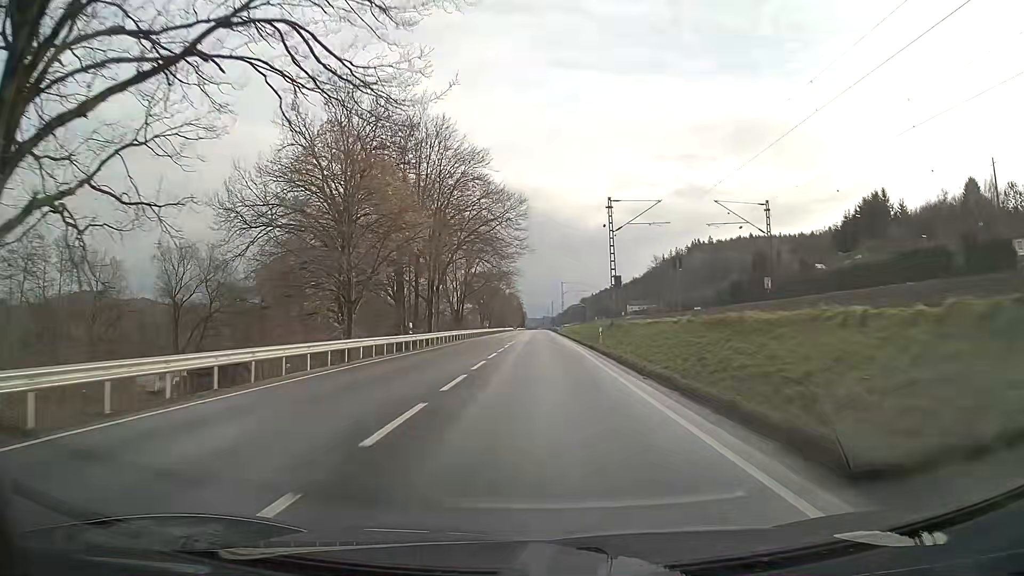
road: primary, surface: asphalt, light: Day
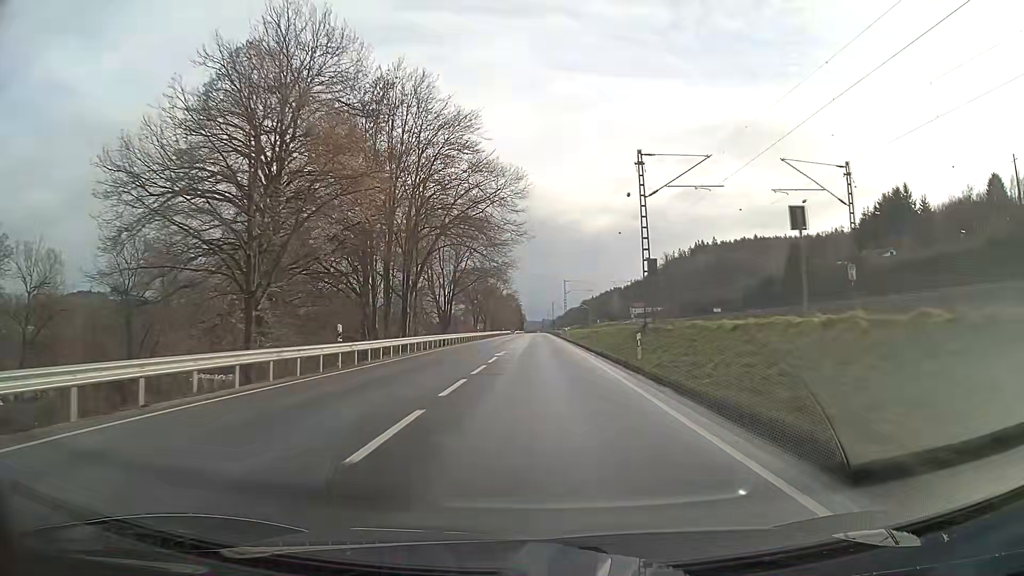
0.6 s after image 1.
(0.0, +13.2) m; 0°
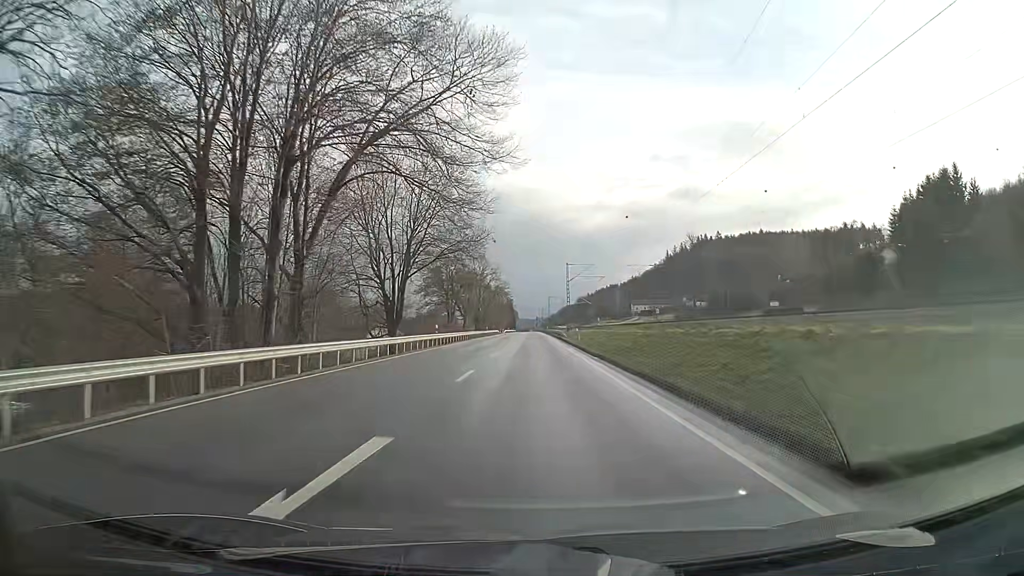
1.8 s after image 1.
(+0.1, +27.9) m; 0°
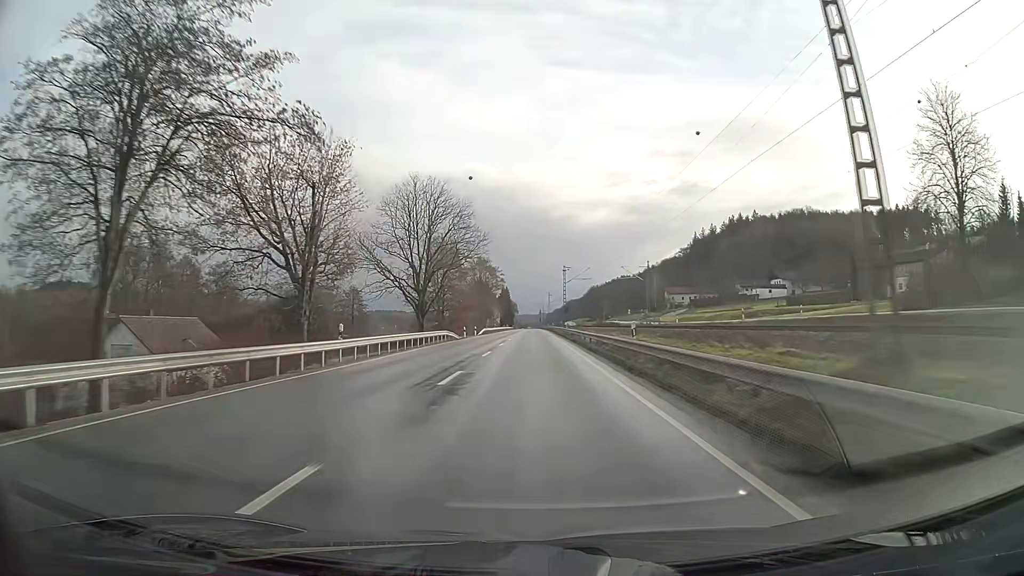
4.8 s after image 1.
(-0.2, +76.0) m; 0°
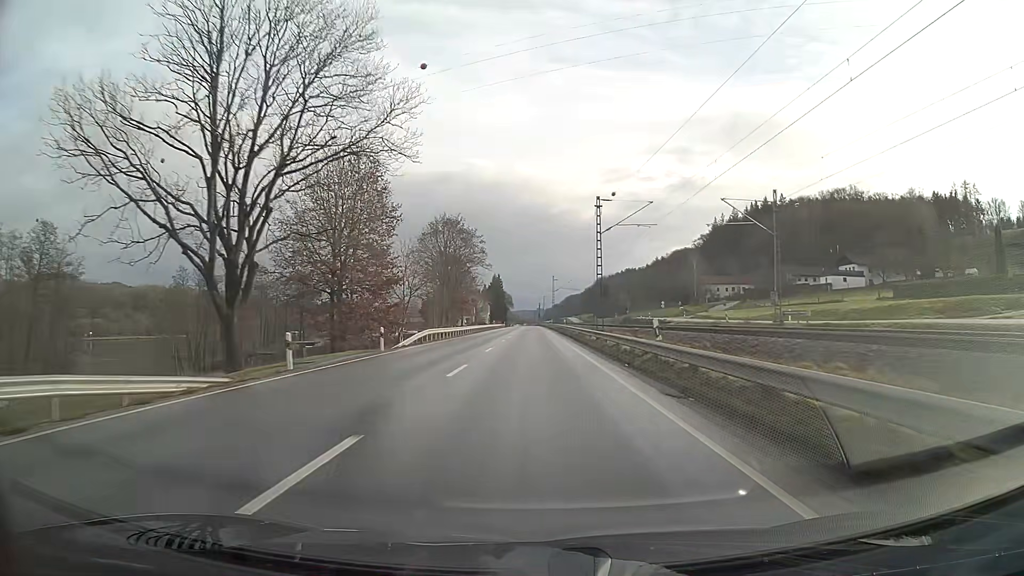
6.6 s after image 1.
(0.0, +47.8) m; 0°
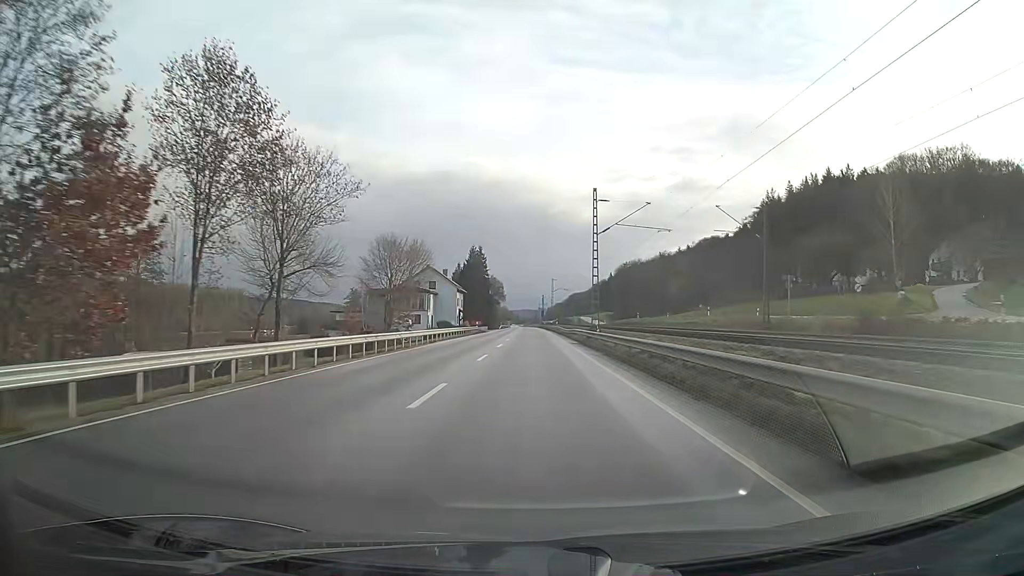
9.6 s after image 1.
(-0.1, +79.3) m; 0°
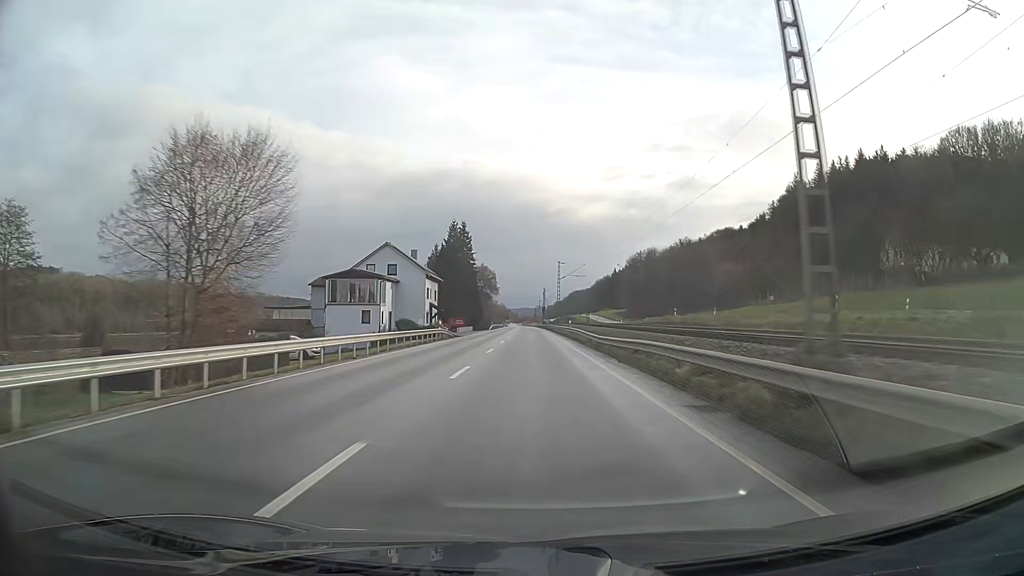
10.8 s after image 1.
(0.0, +31.6) m; 0°
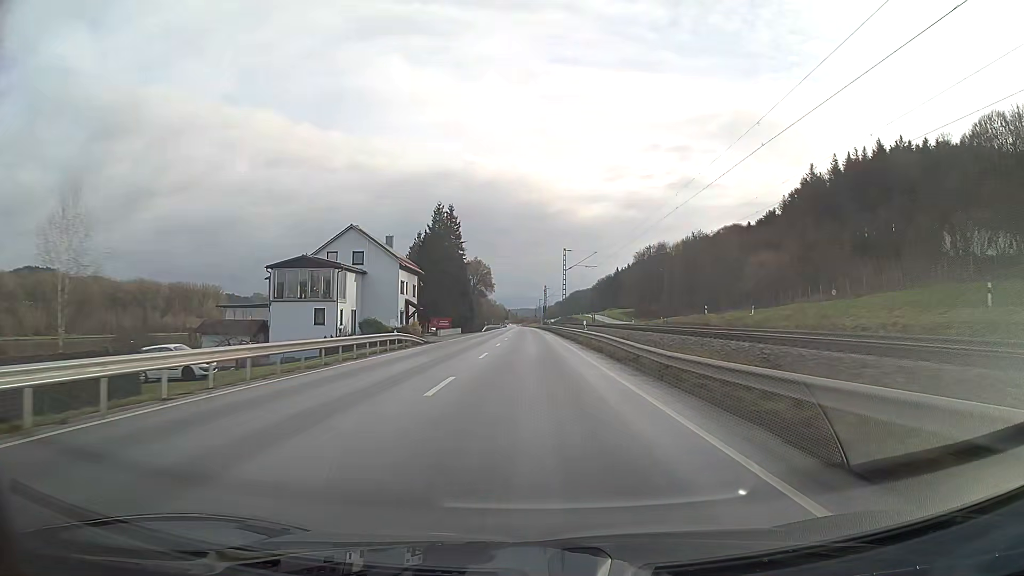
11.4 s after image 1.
(0.0, +15.8) m; 0°
(0, +10) (0, +20) (0, +30) (0, +40) (0, +50) (0, +60) (0, +70) (0, +80) (-1, +90) (-1, +100) m
